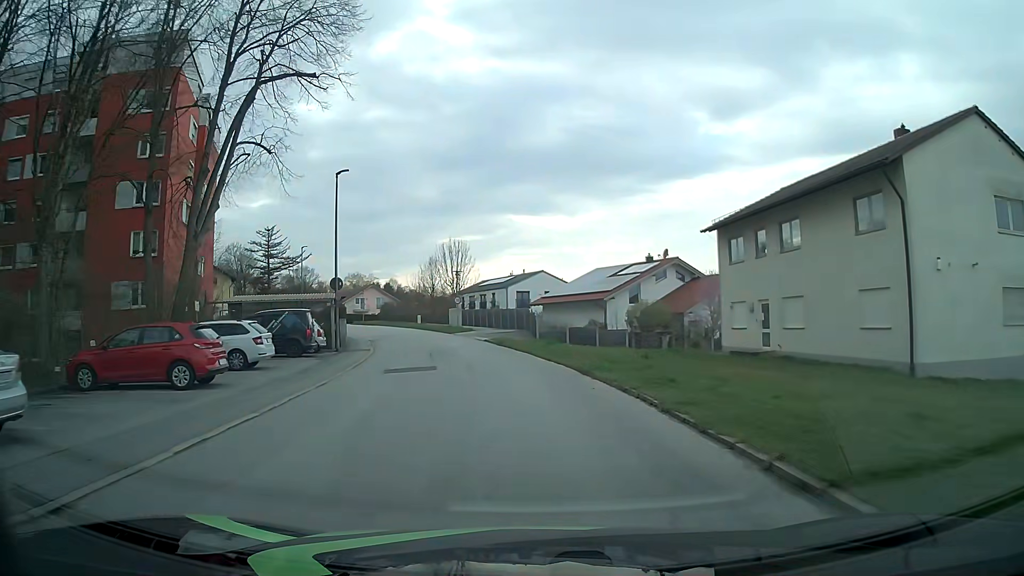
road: unclassified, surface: asphalt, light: Day
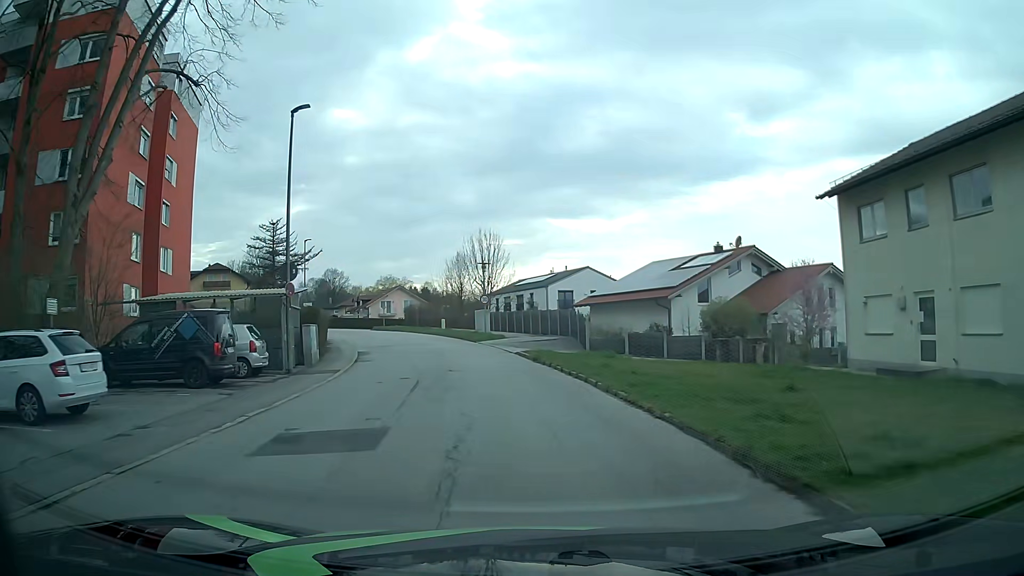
(-0.4, +10.5) m; -4°
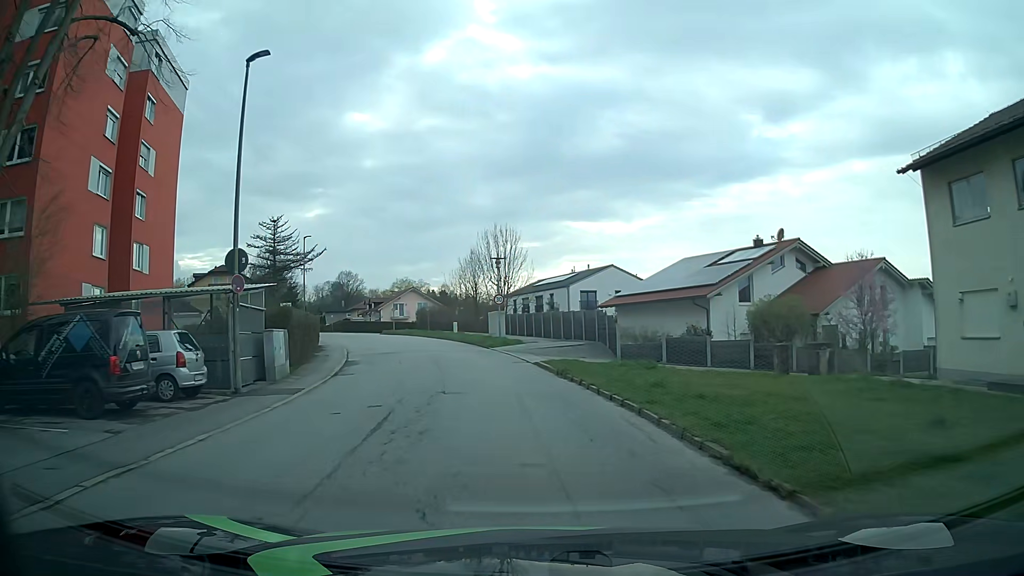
(0.0, +5.0) m; -1°
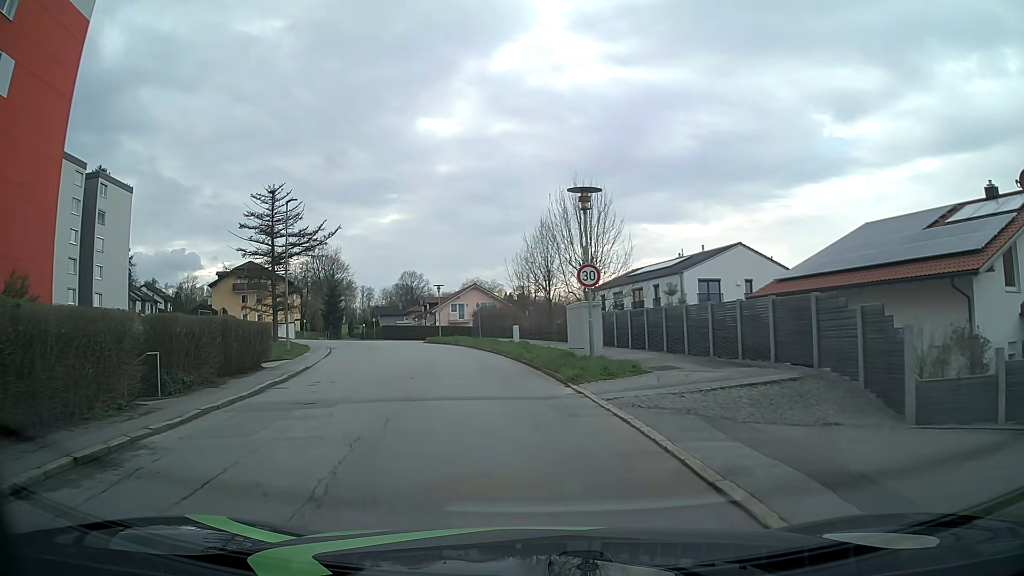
(-1.0, +18.9) m; -7°
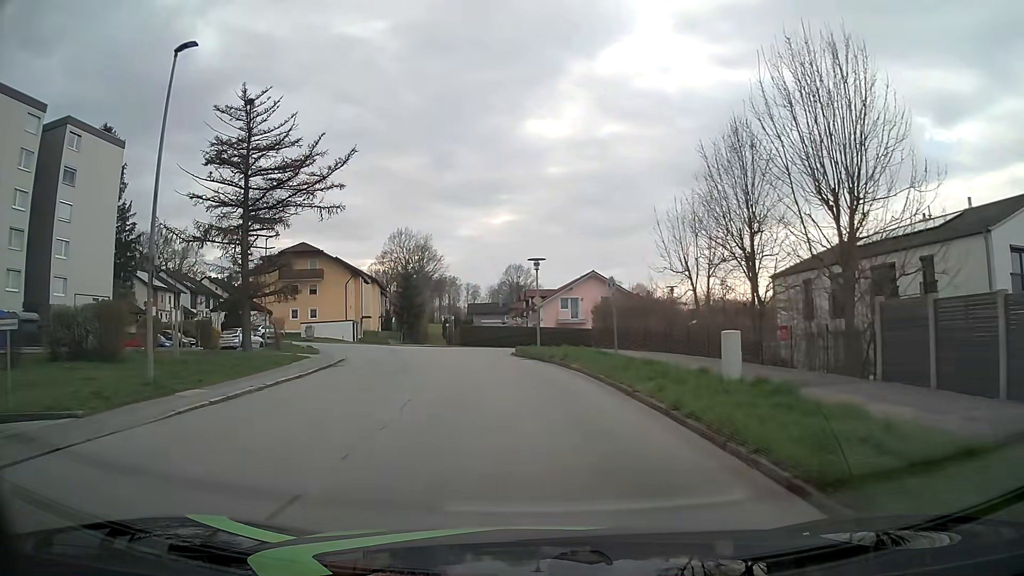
(-2.1, +22.2) m; -9°
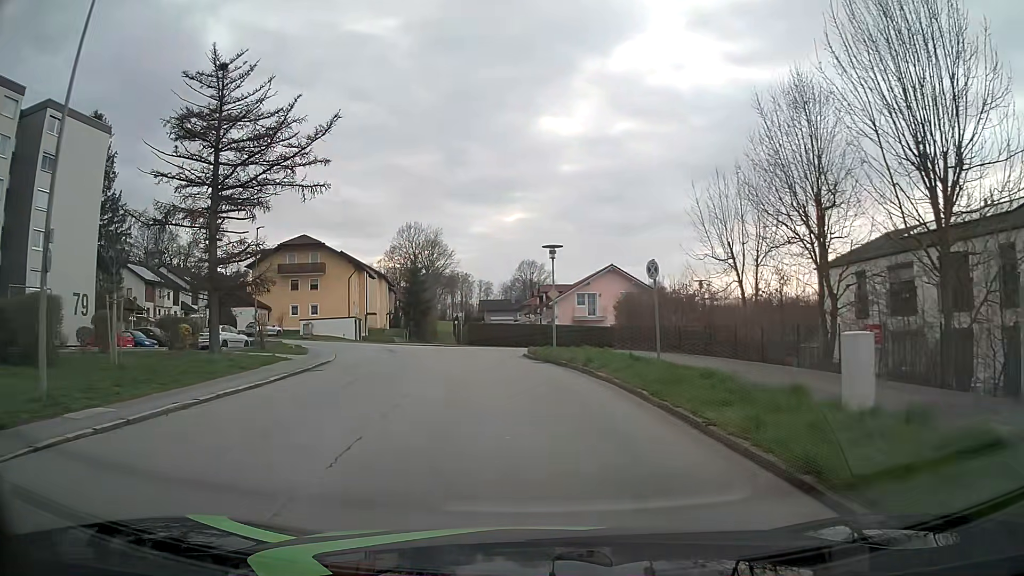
(-0.1, +4.4) m; -1°
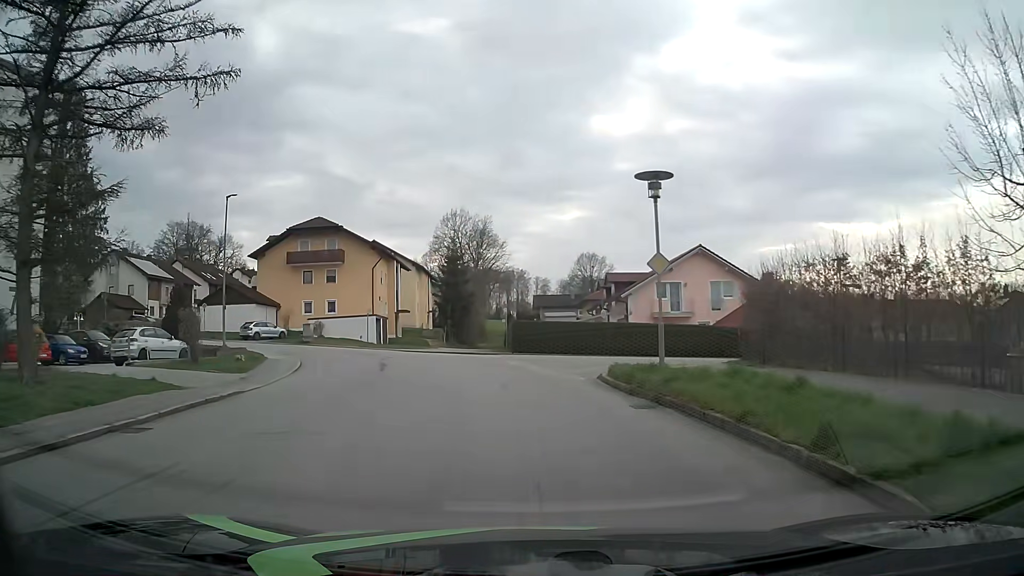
(-0.5, +13.4) m; -5°
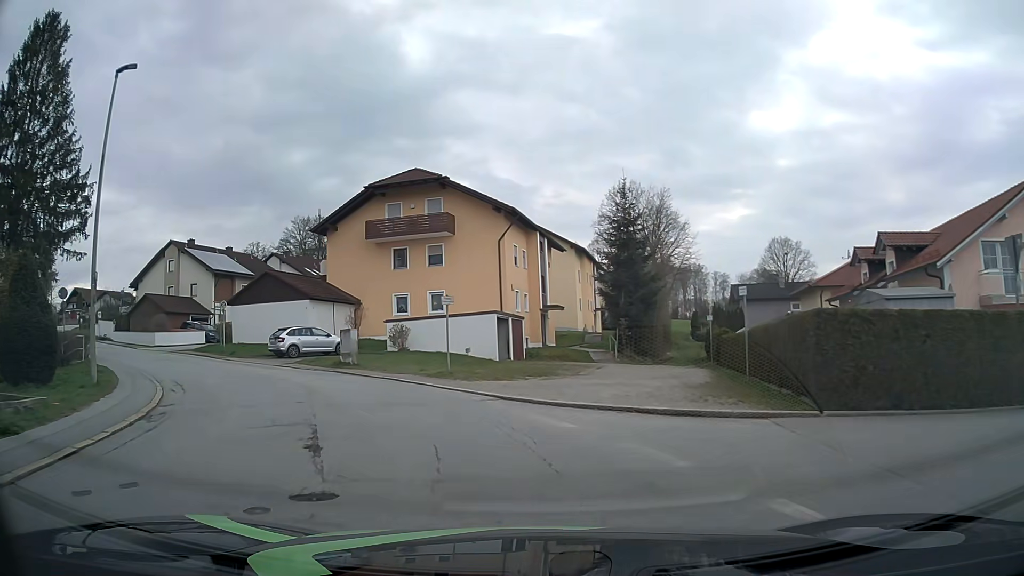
(-2.3, +22.1) m; -15°
(-1, +10) (-5, +19) (-12, +26) (-19, +33) (-27, +40) (-34, +47) (-41, +53) (-49, +60) (-56, +67) (-64, +74) m
